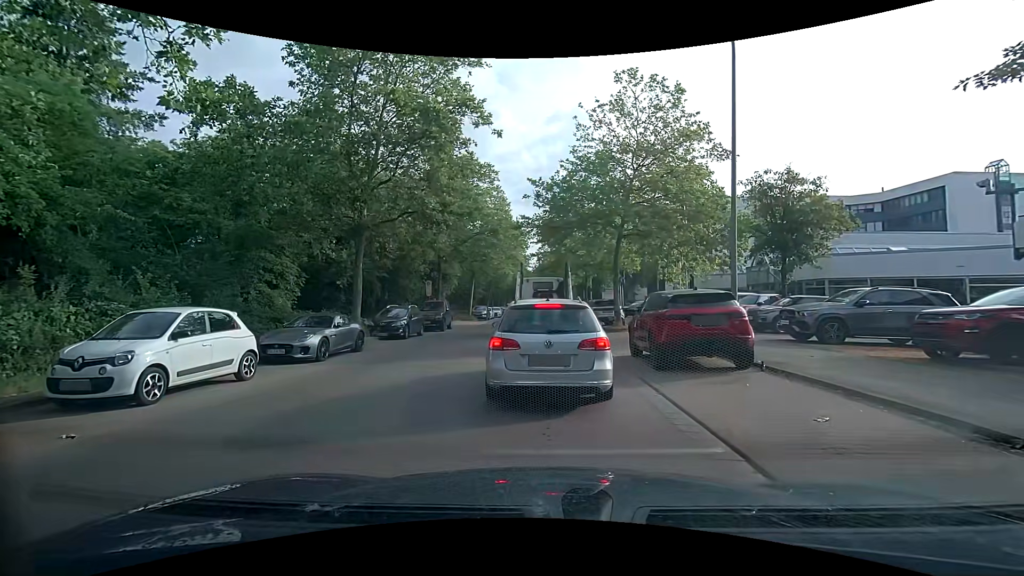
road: tertiary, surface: asphalt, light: Day
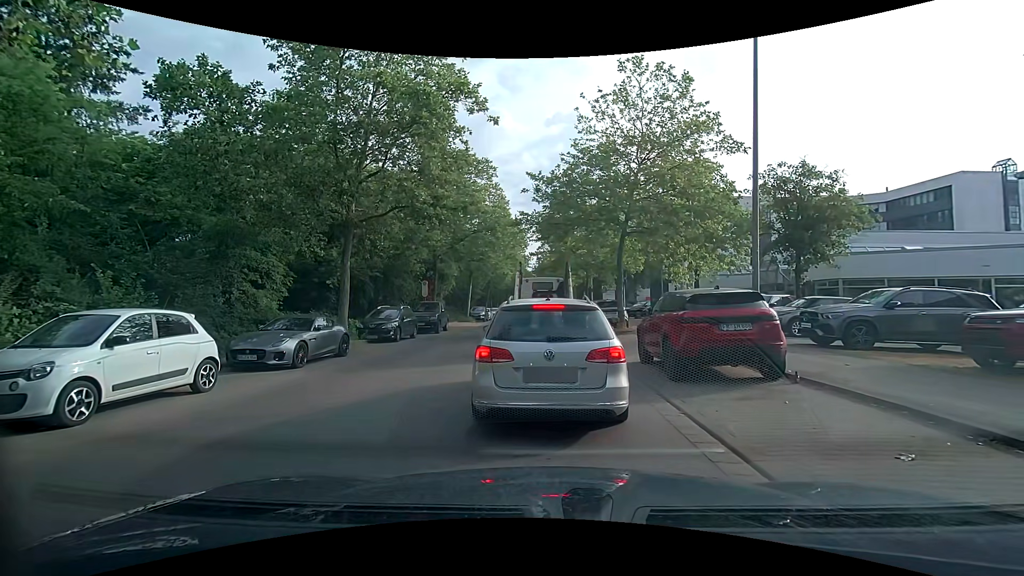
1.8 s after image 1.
(0.0, +1.2) m; 0°
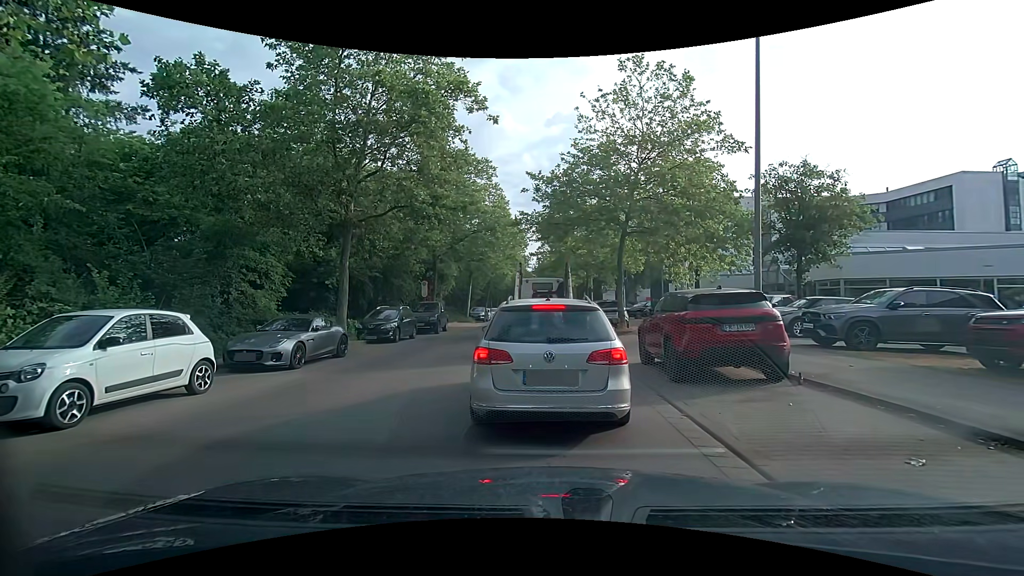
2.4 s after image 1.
(0.0, +0.1) m; 0°
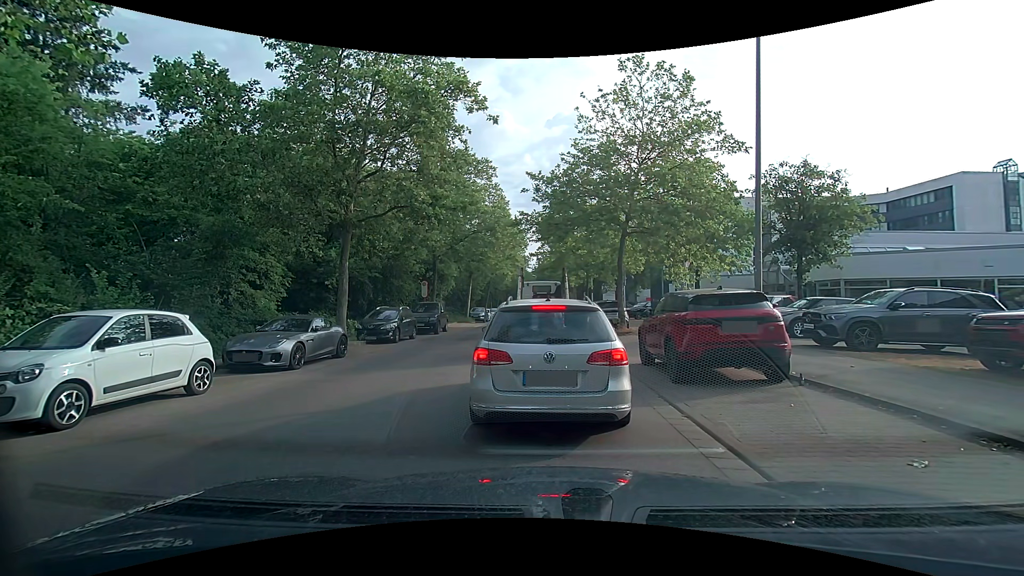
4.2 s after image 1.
(0.0, +0.1) m; 0°
